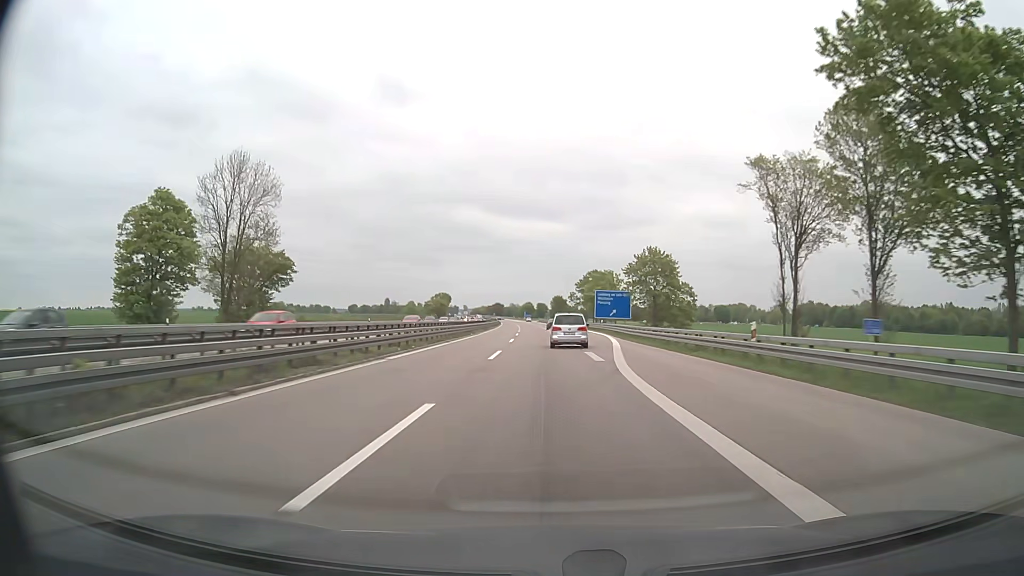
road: motorway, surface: asphalt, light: Day
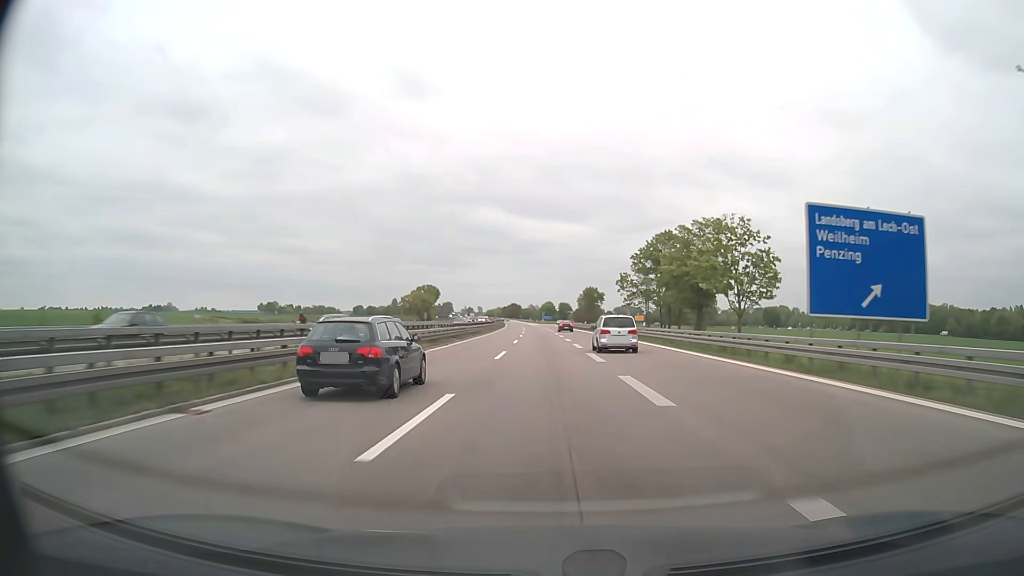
(-1.1, +70.9) m; -2°
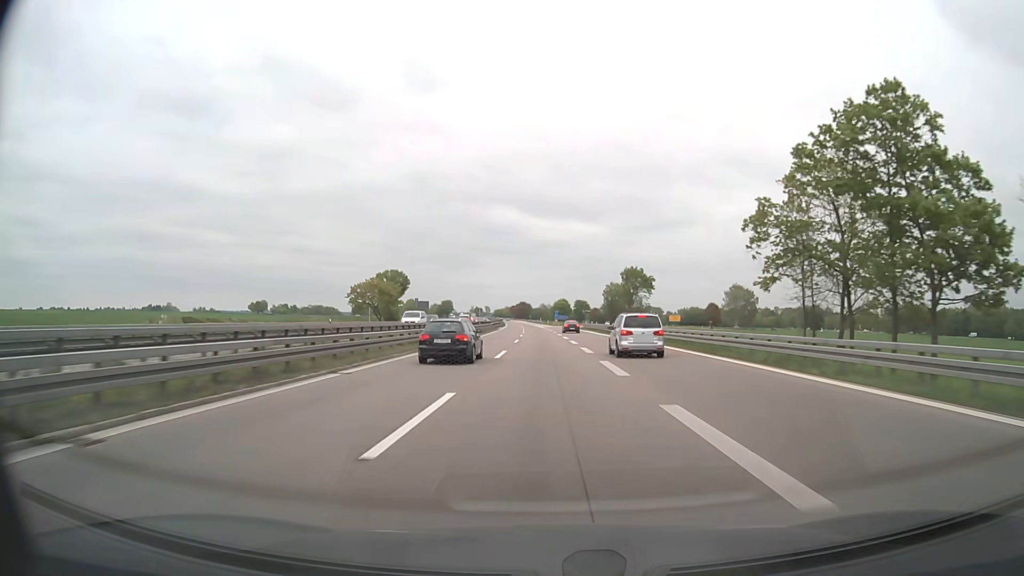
(-0.4, +54.4) m; -1°
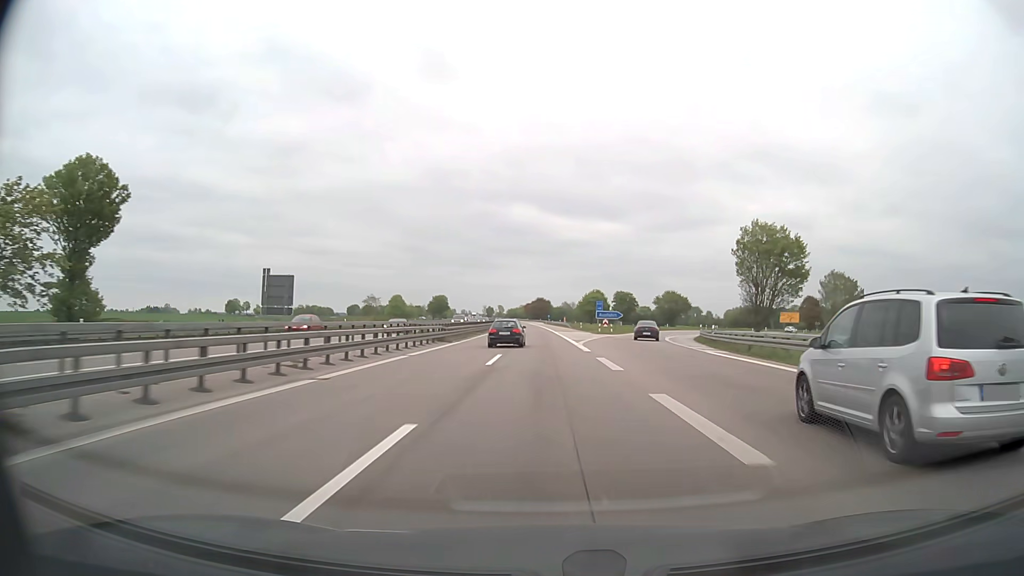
(-1.4, +94.7) m; -2°
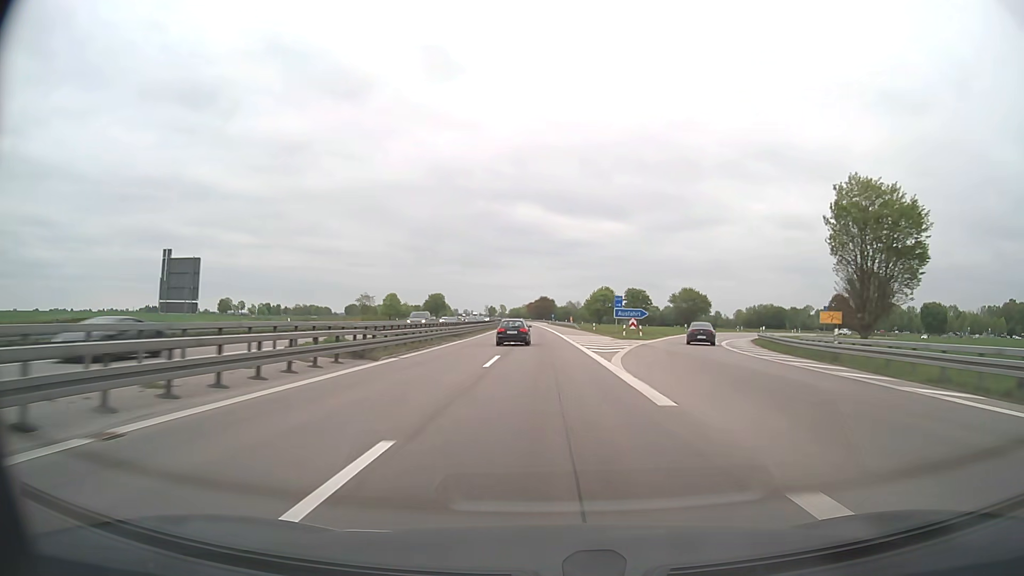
(-0.1, +19.3) m; 0°
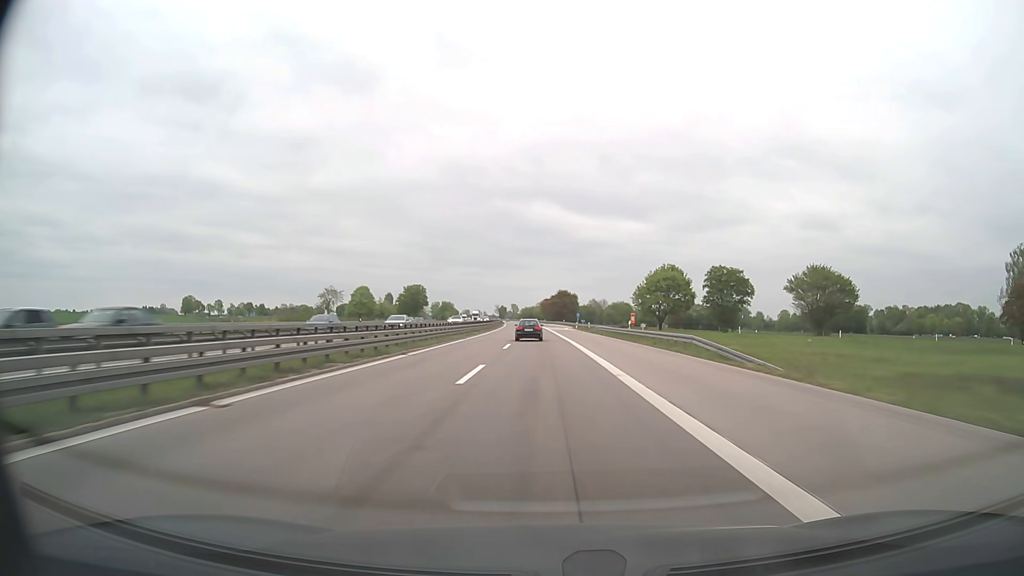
(-1.0, +77.9) m; -1°
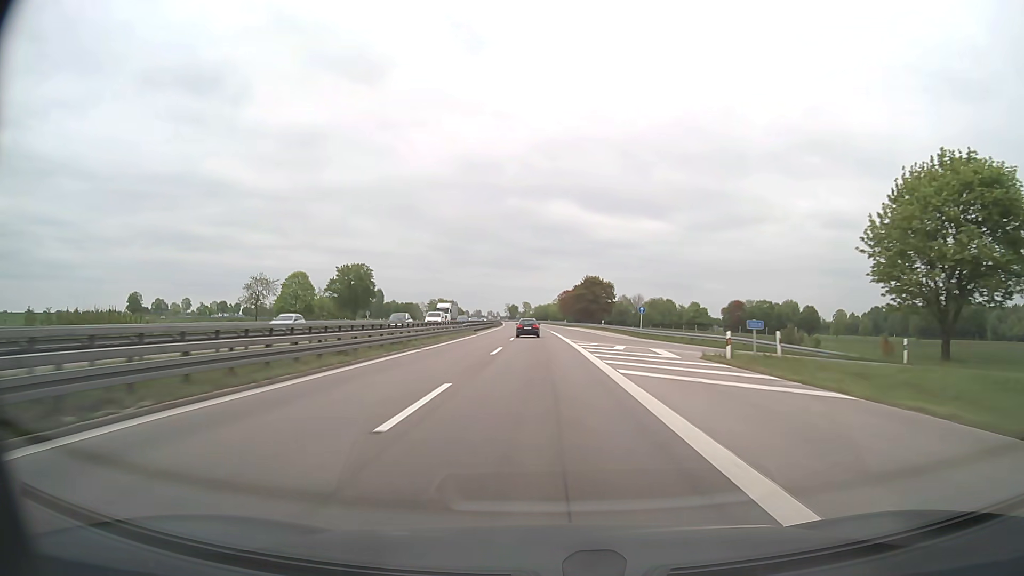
(-1.0, +78.6) m; -1°
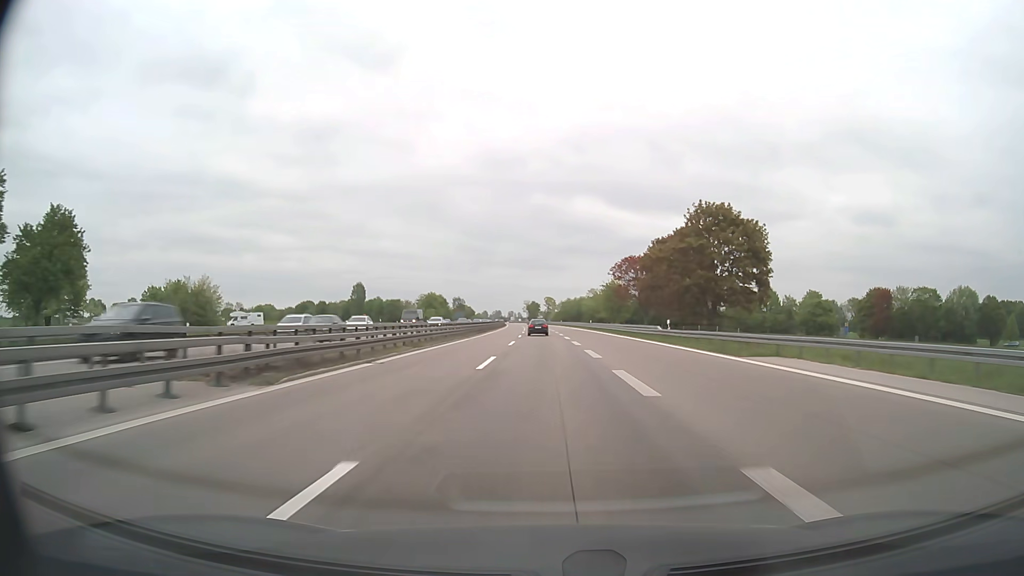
(-2.0, +98.7) m; -2°
(0, +10) (0, +20) (0, +30) (0, +40) (0, +50) (0, +60) (-1, +70) (-1, +80) (-1, +90) (-1, +100) m
